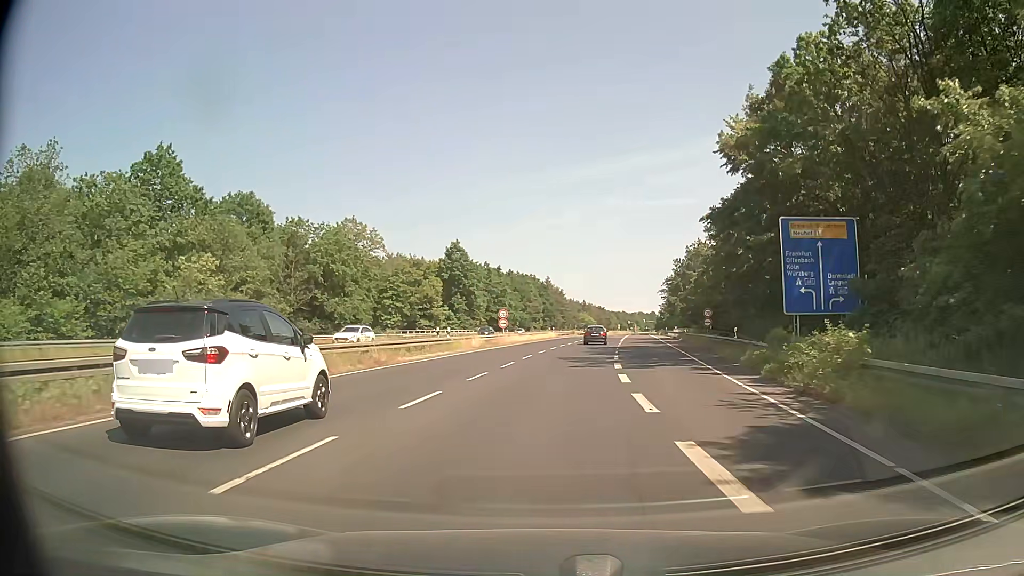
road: secondary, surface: asphalt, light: Day
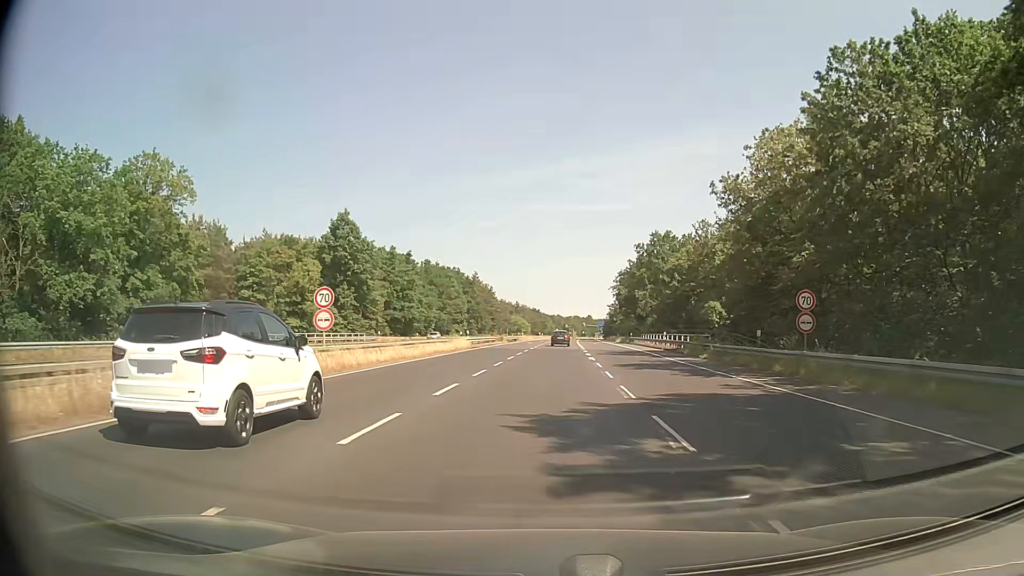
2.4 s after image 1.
(+1.9, +33.3) m; +6°
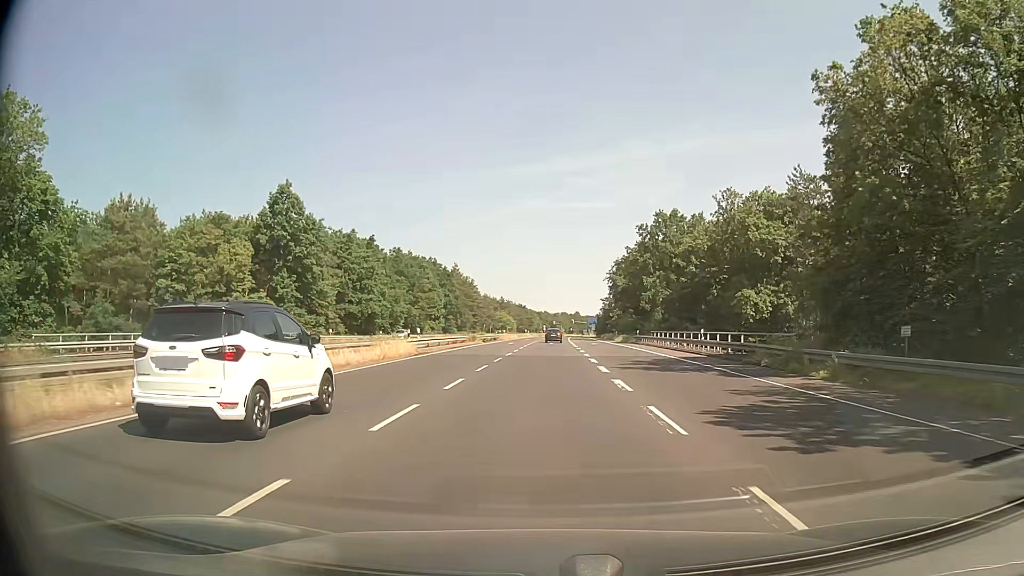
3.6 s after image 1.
(+0.2, +17.0) m; +1°
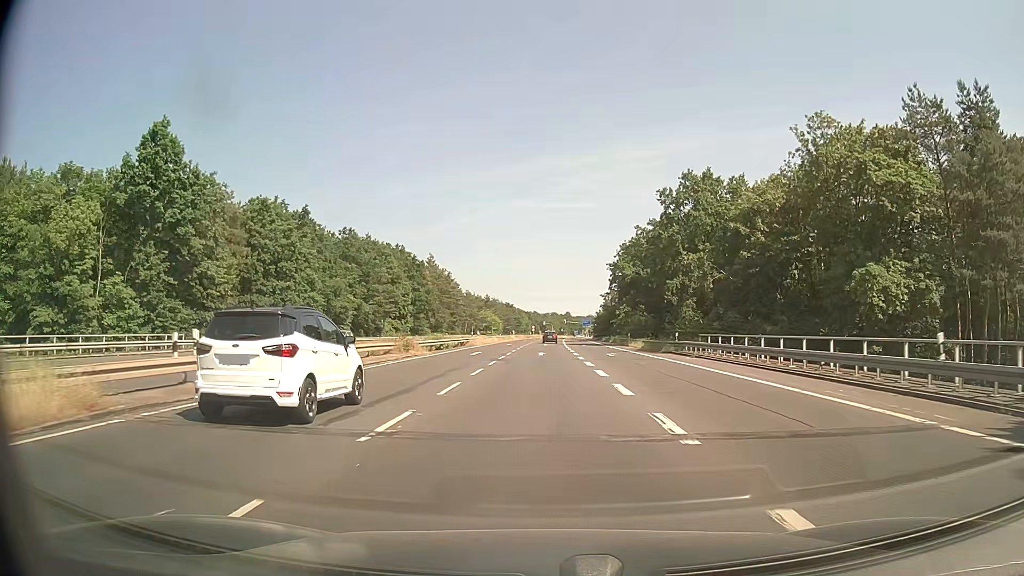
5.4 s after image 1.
(+0.2, +24.7) m; +1°
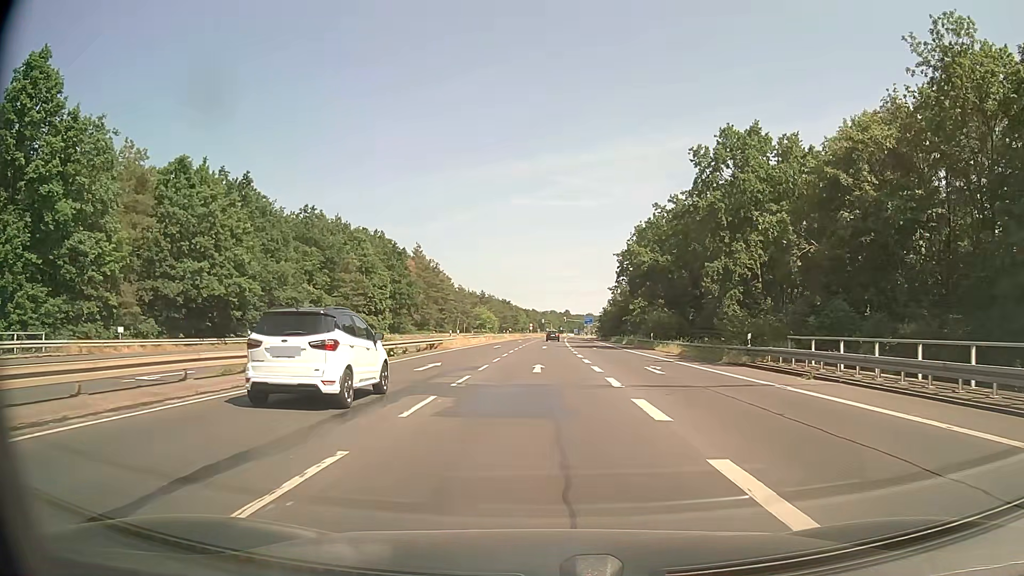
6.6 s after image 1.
(0.0, +16.0) m; 0°
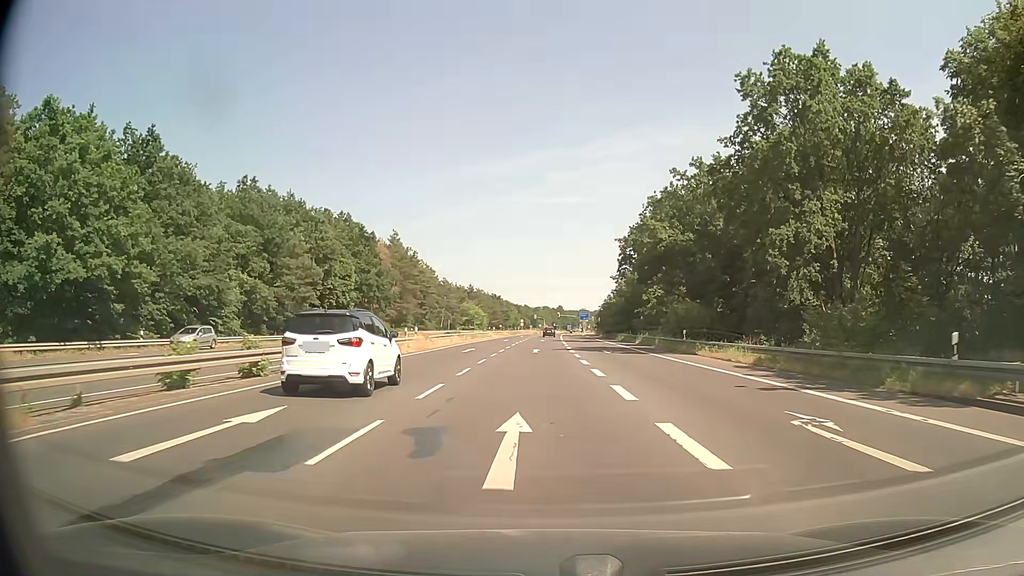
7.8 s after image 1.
(+0.1, +15.7) m; +1°
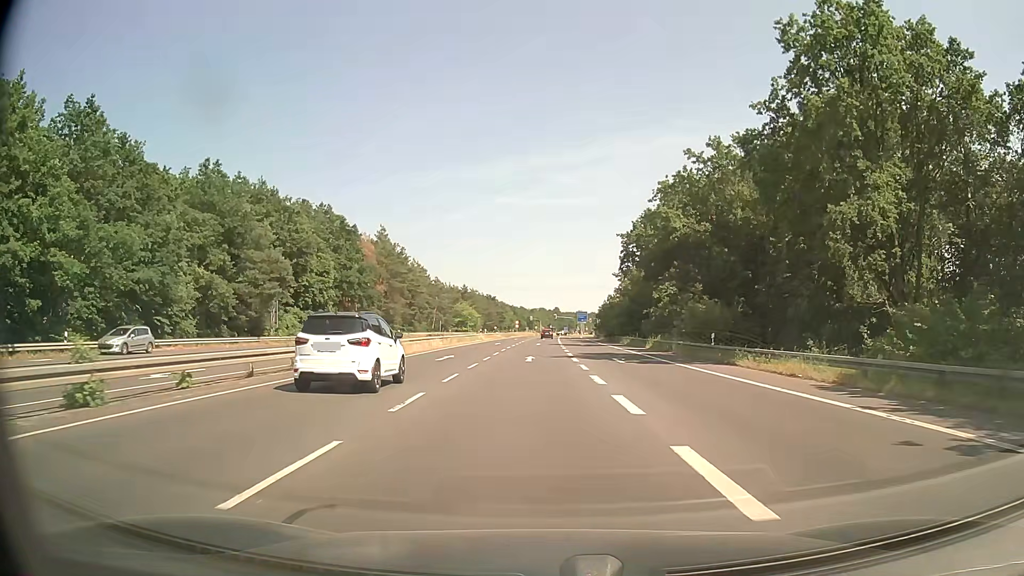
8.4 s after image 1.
(0.0, +7.7) m; 0°
